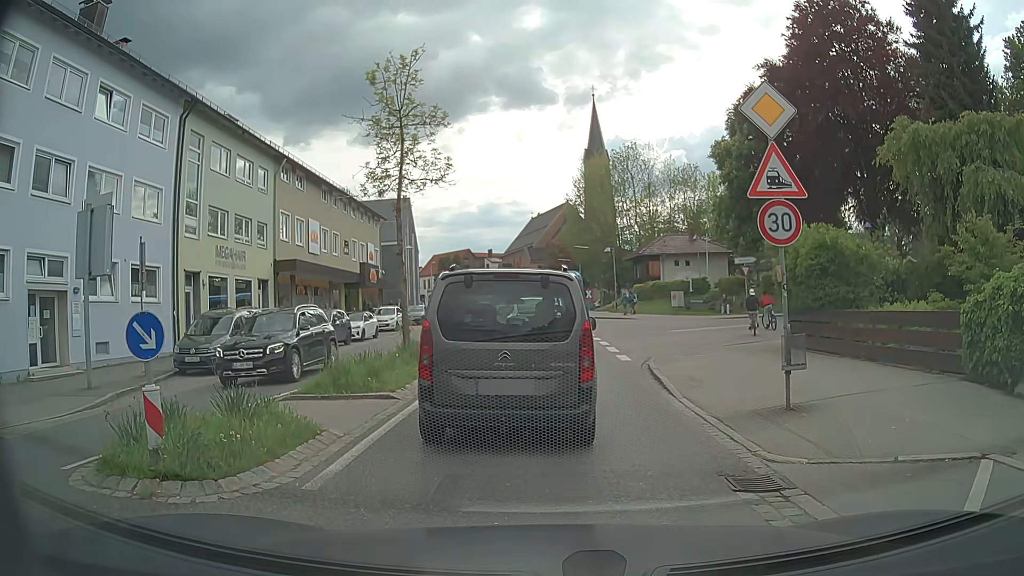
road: secondary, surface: asphalt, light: Day
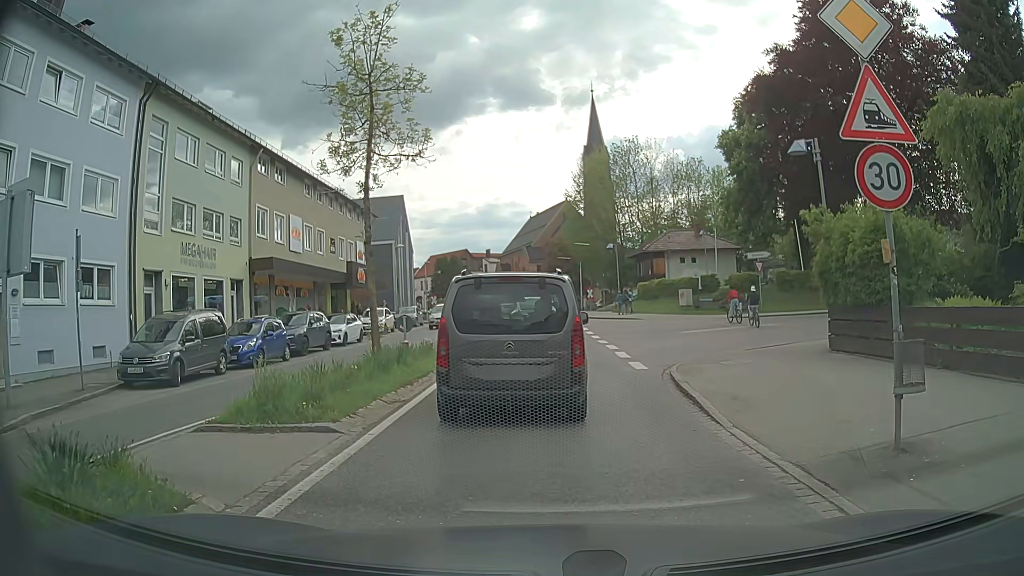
(+0.1, +3.0) m; +2°
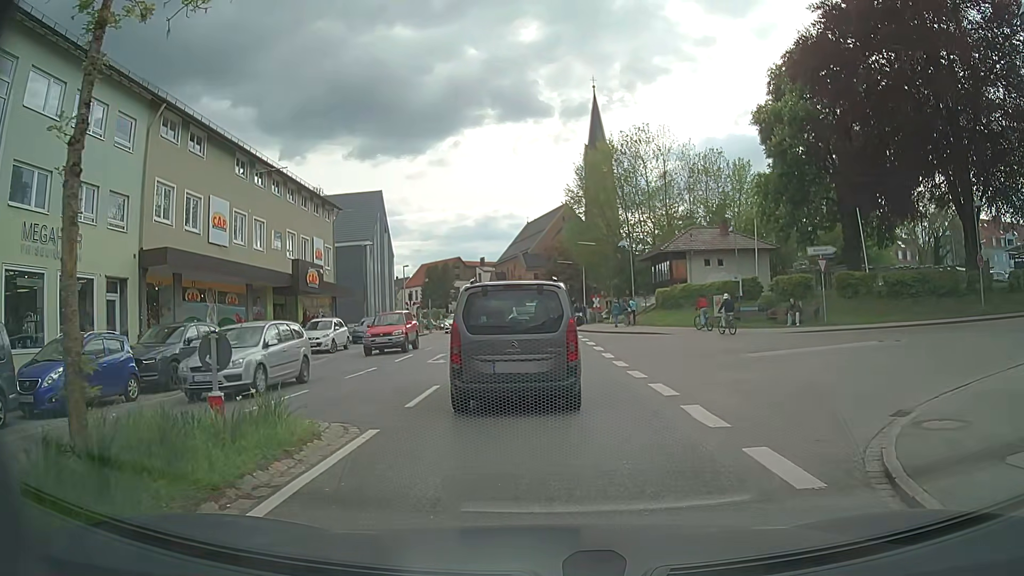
(-0.1, +9.8) m; 0°
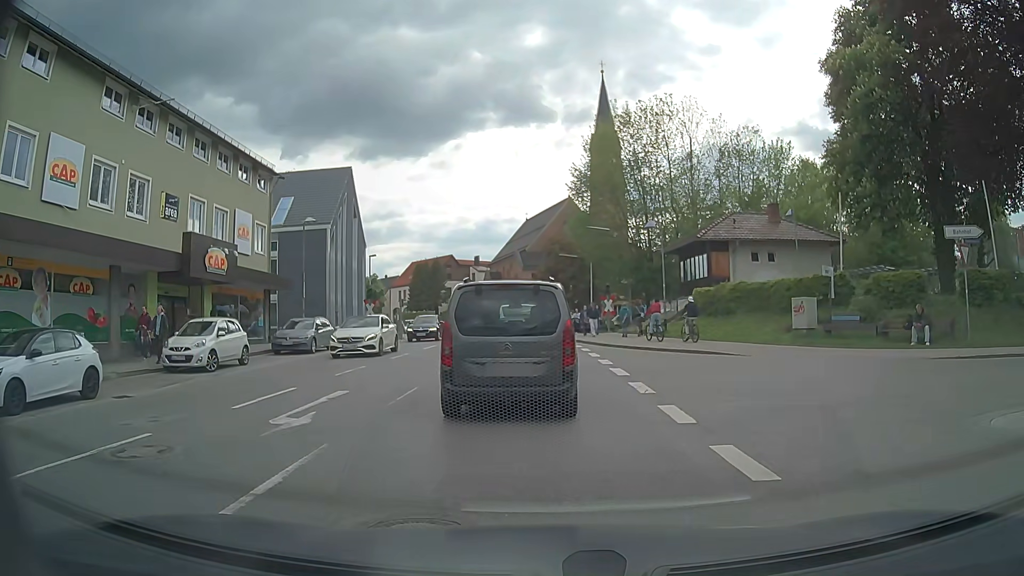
(0.0, +11.5) m; 0°
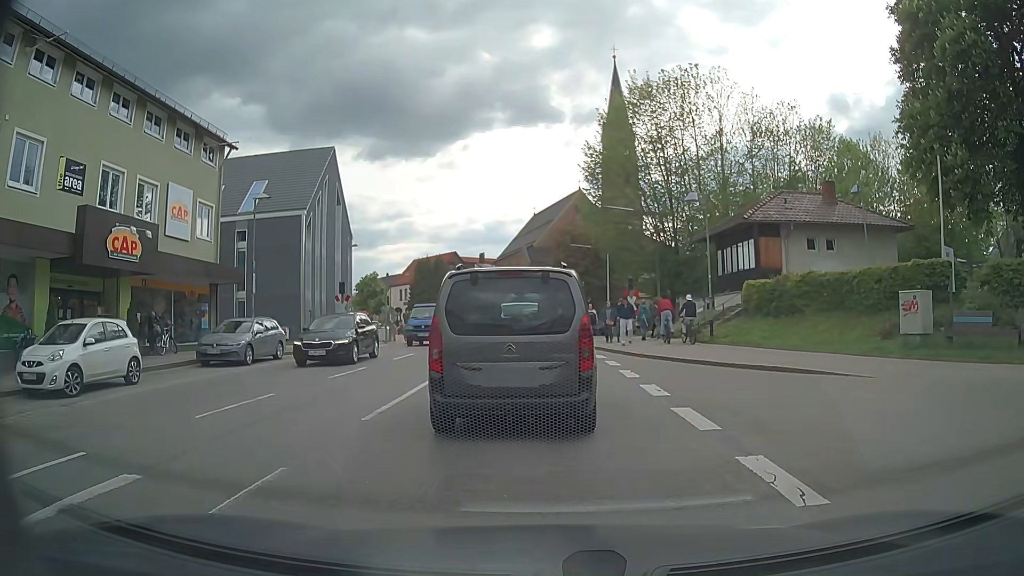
(-0.1, +6.9) m; -1°
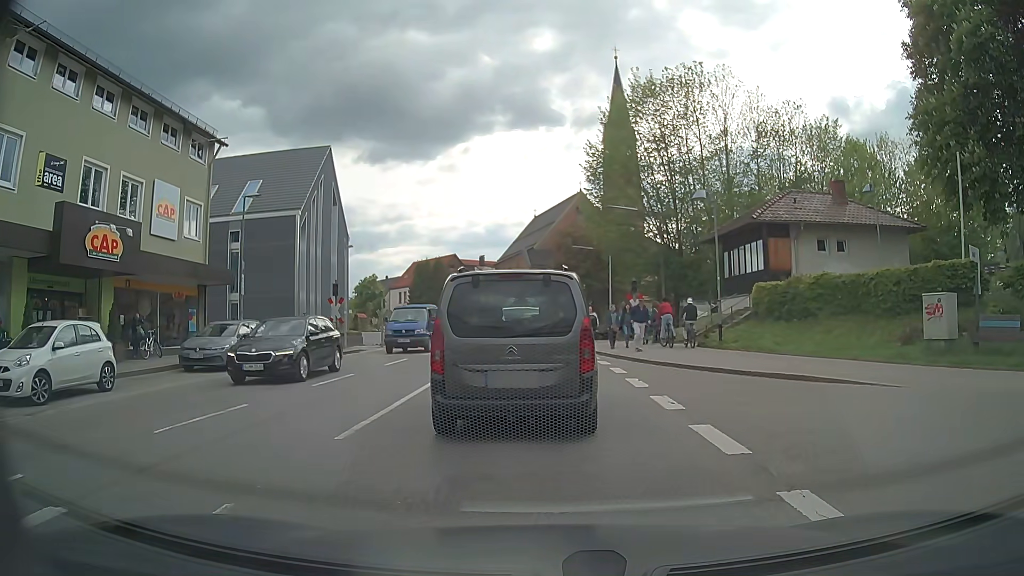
(0.0, +1.1) m; -1°
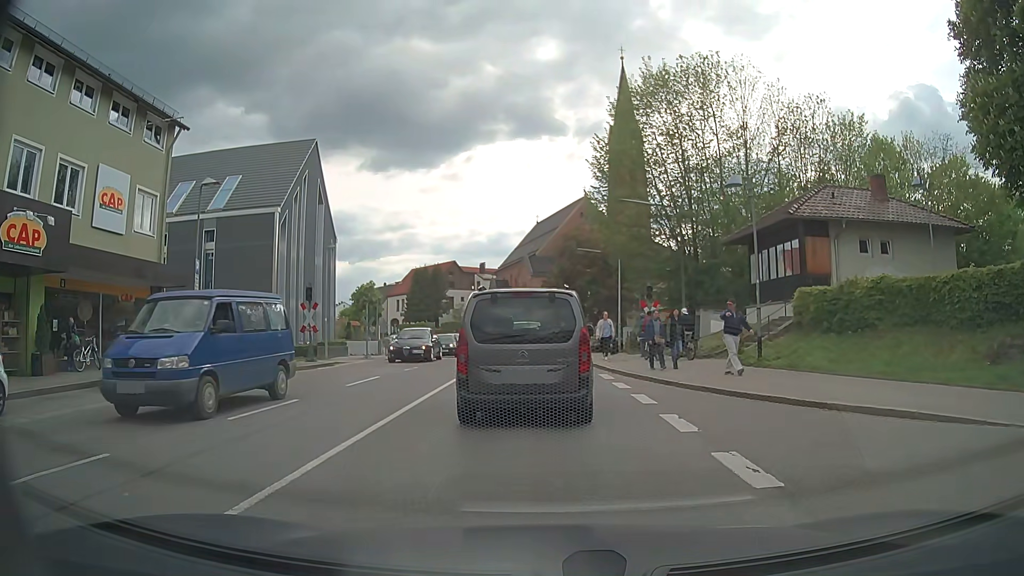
(0.0, +4.0) m; 0°
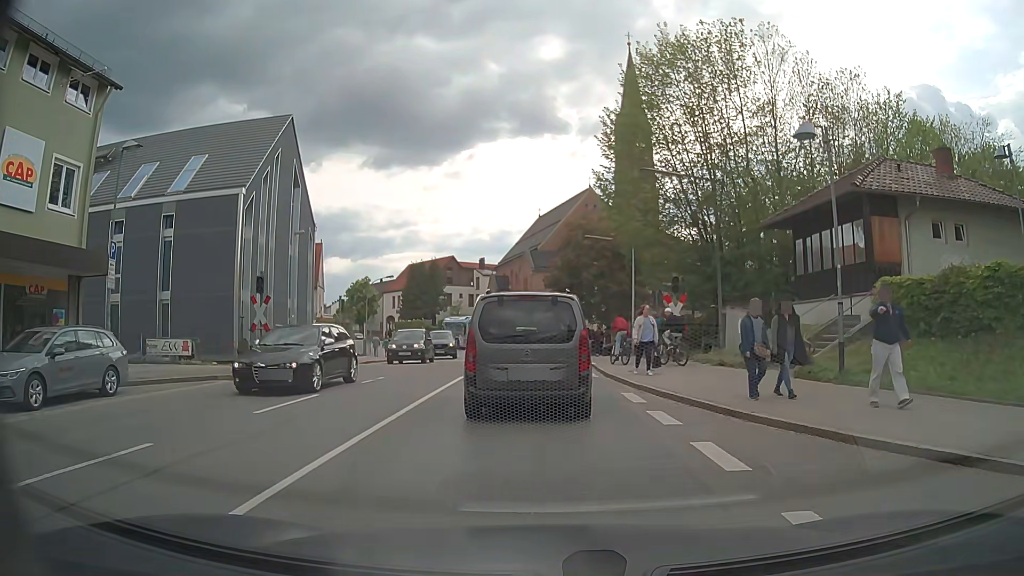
(0.0, +5.4) m; 0°
